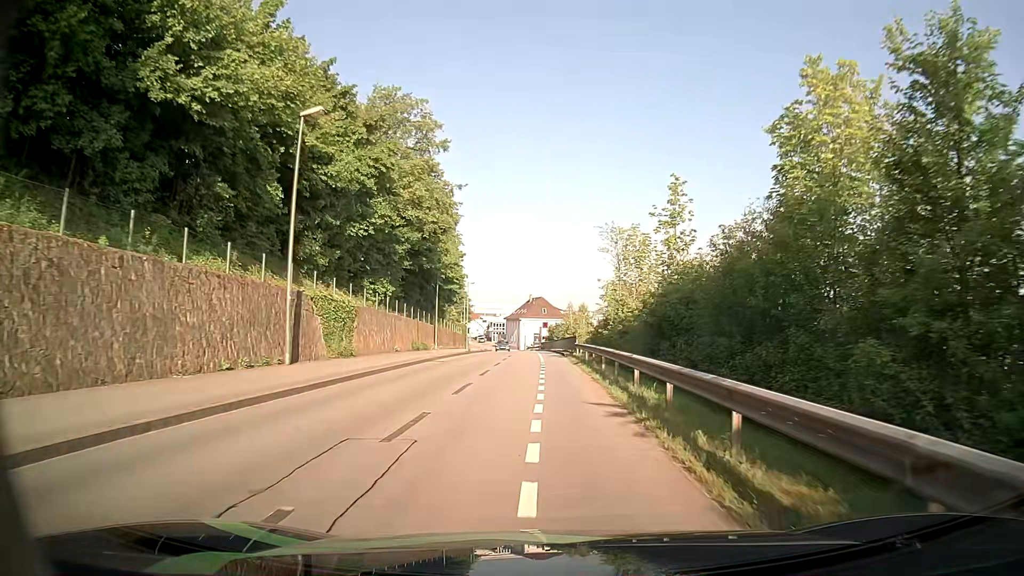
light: Day
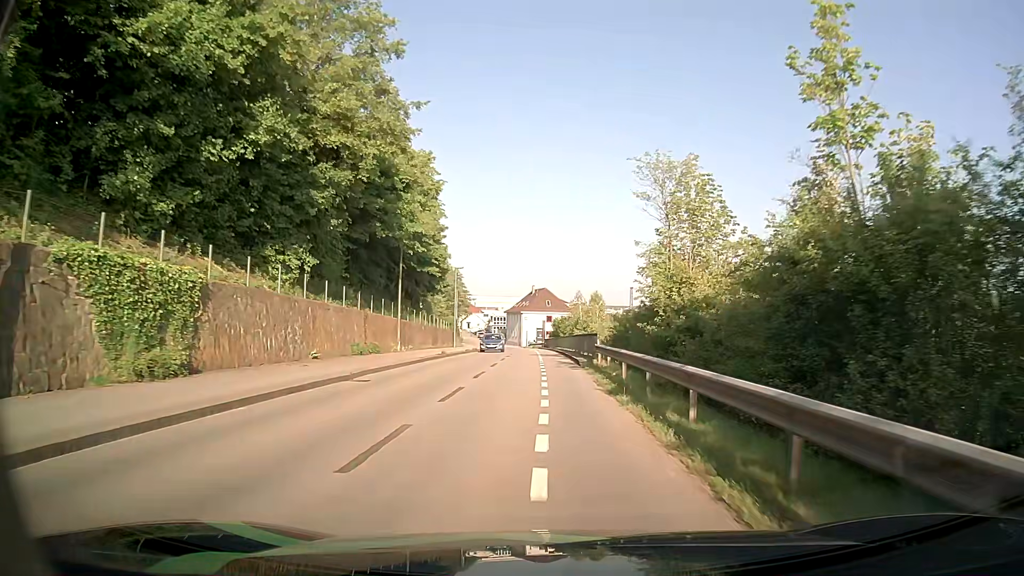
(0.0, +13.8) m; 0°
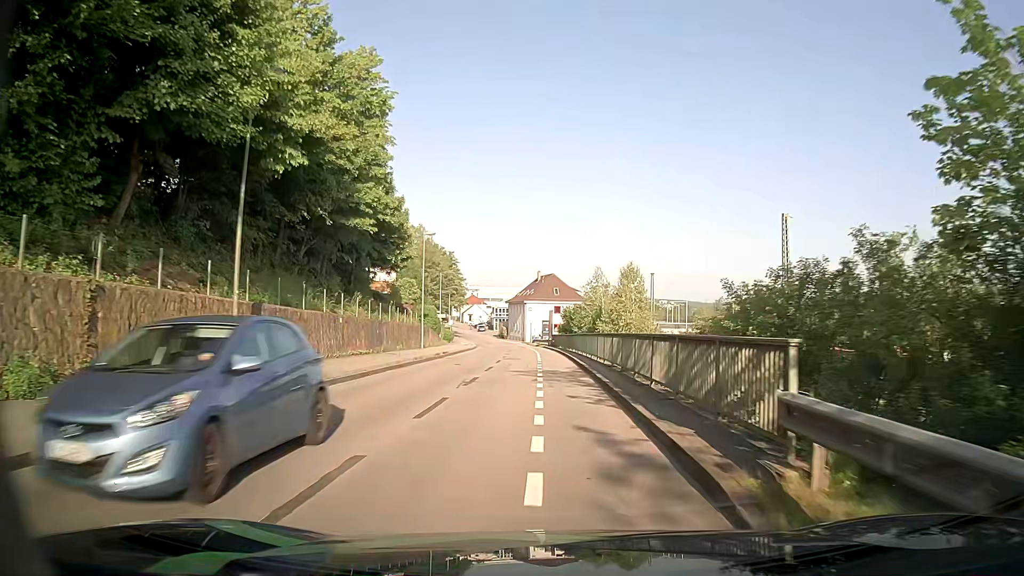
(0.0, +20.2) m; -1°
